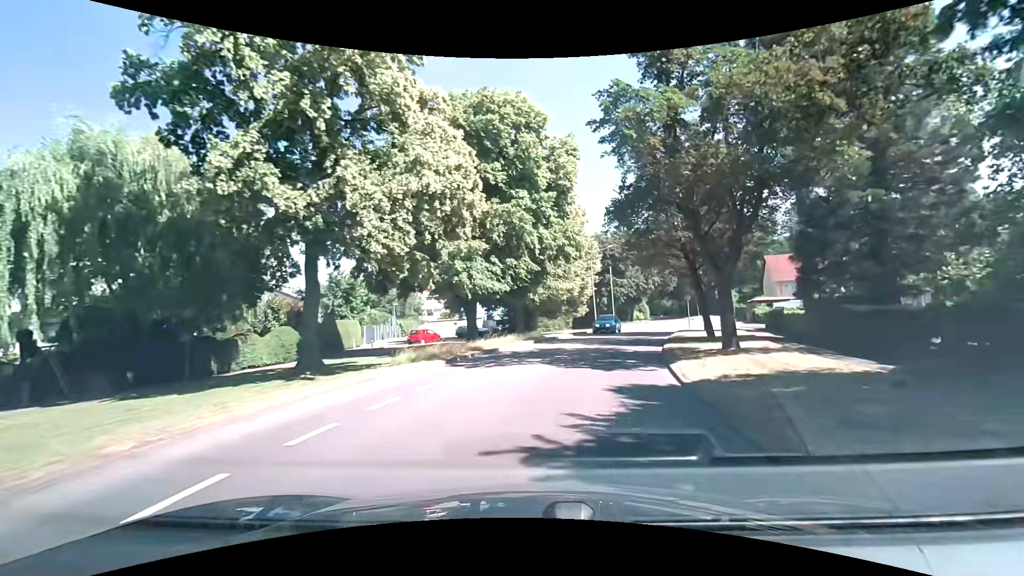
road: tertiary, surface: asphalt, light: Day
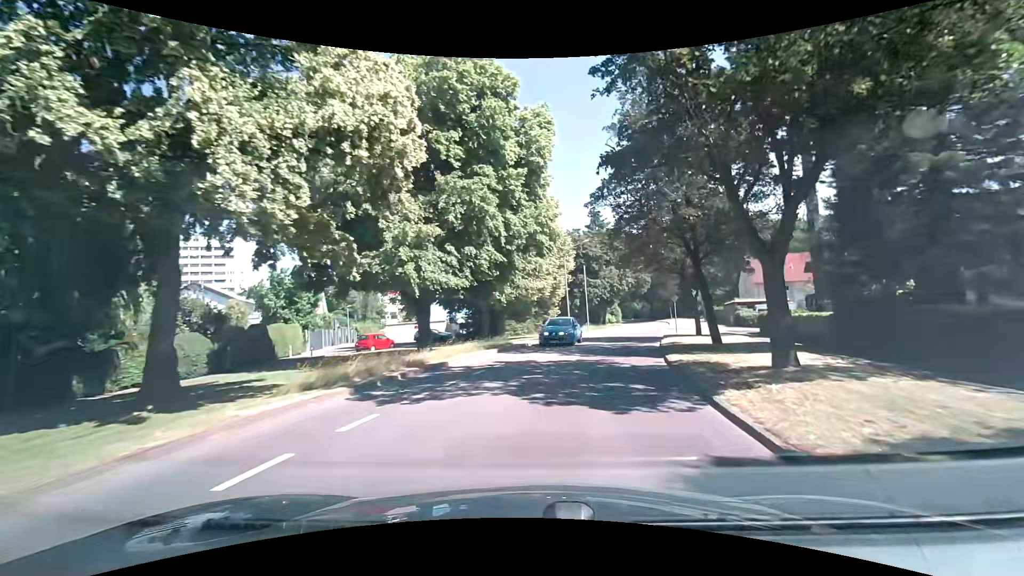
(+0.1, +5.4) m; +3°
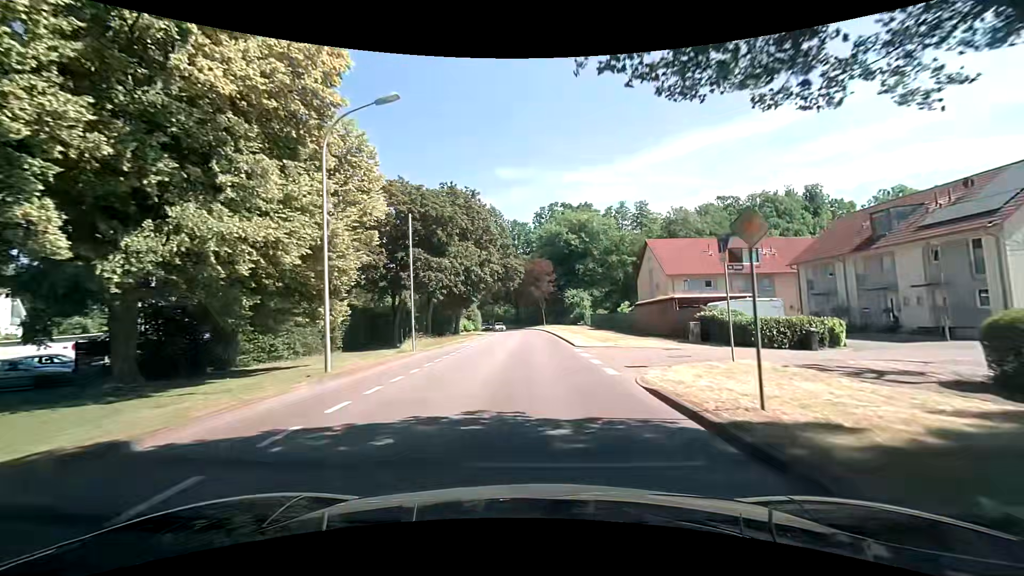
(+4.9, +28.5) m; +17°
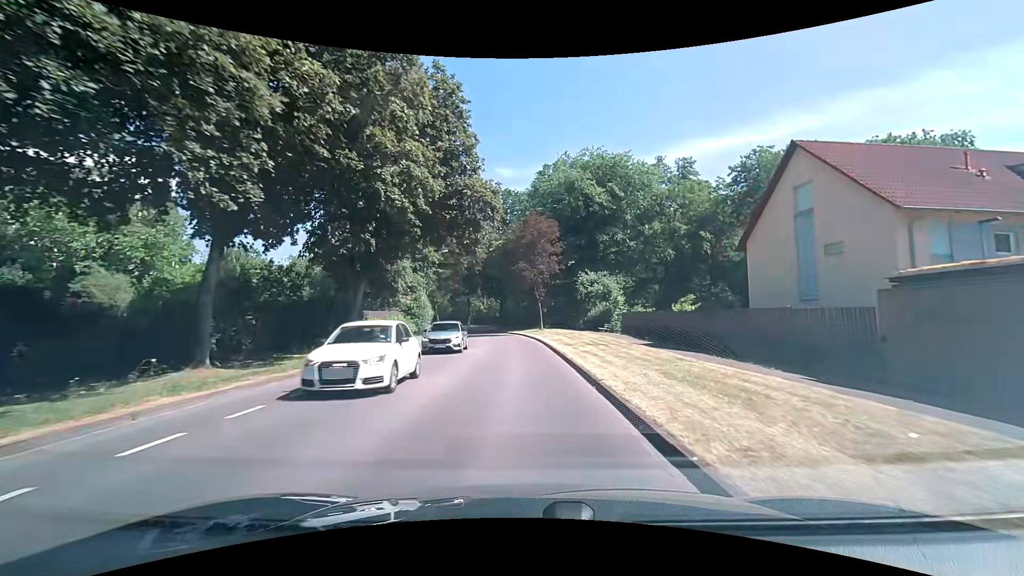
(+0.3, +33.4) m; 0°
(0, +10) (0, +20) (-1, +30) (-2, +40) (-3, +50) (-5, +60) (-8, +69) (-12, +79) (-16, +88) (-21, +96) m
